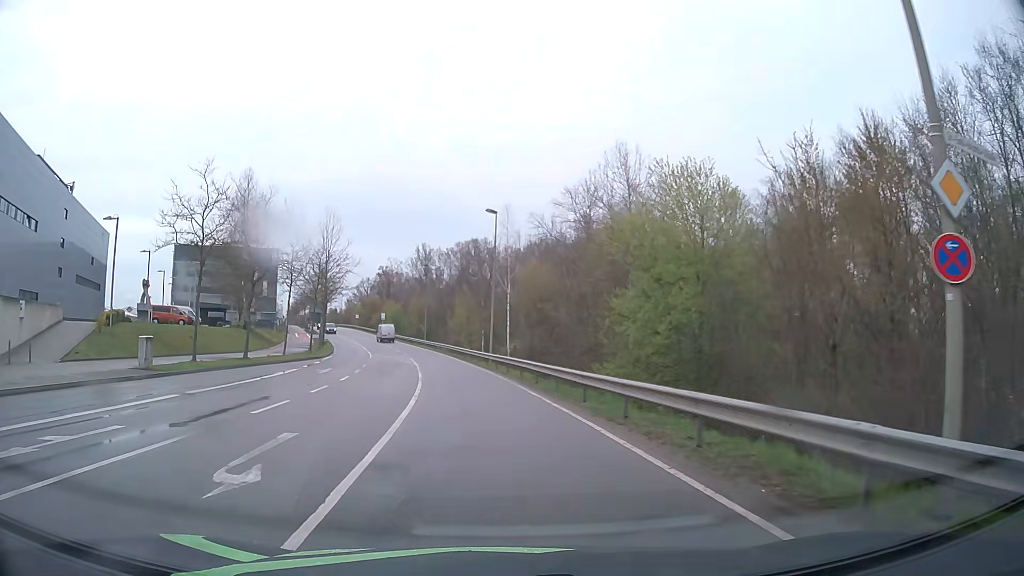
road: secondary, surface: asphalt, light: Day
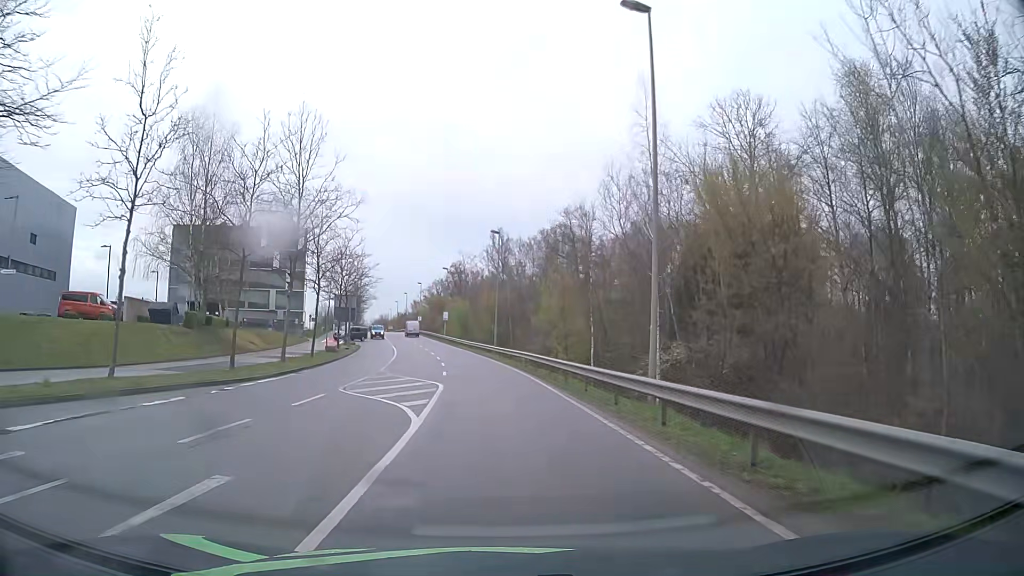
(-2.2, +29.6) m; -7°
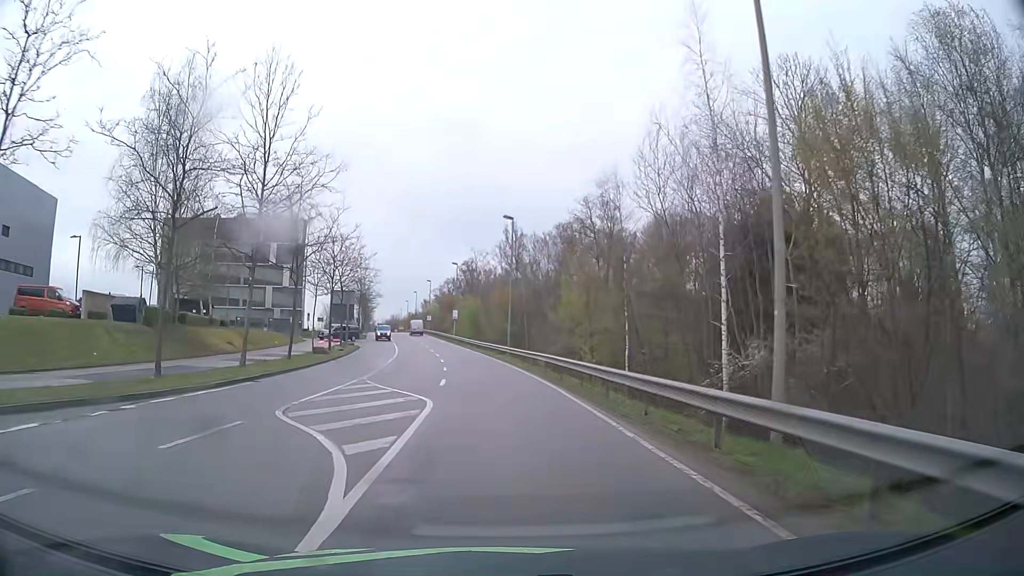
(-0.1, +6.8) m; -1°
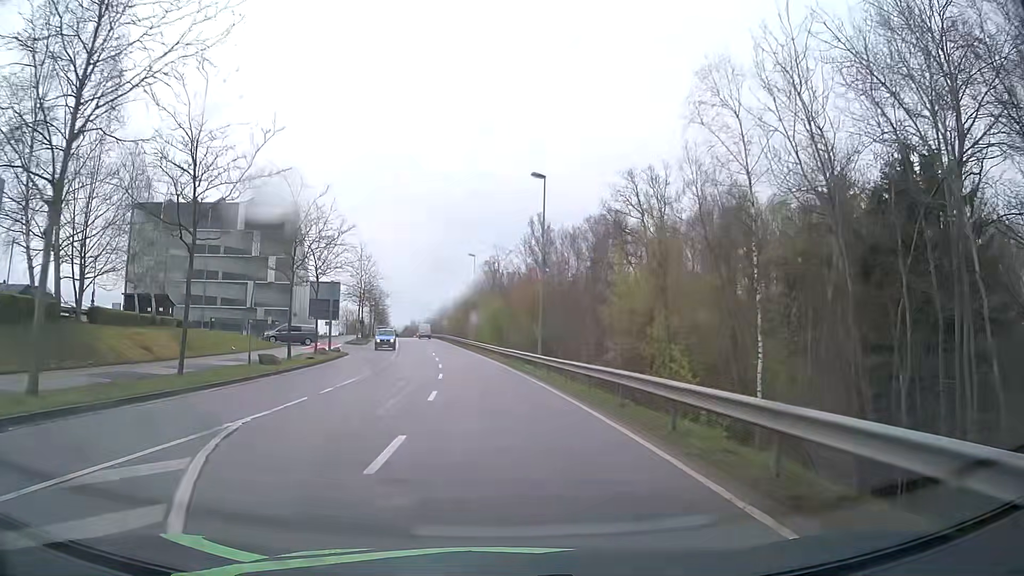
(-0.4, +14.0) m; -2°
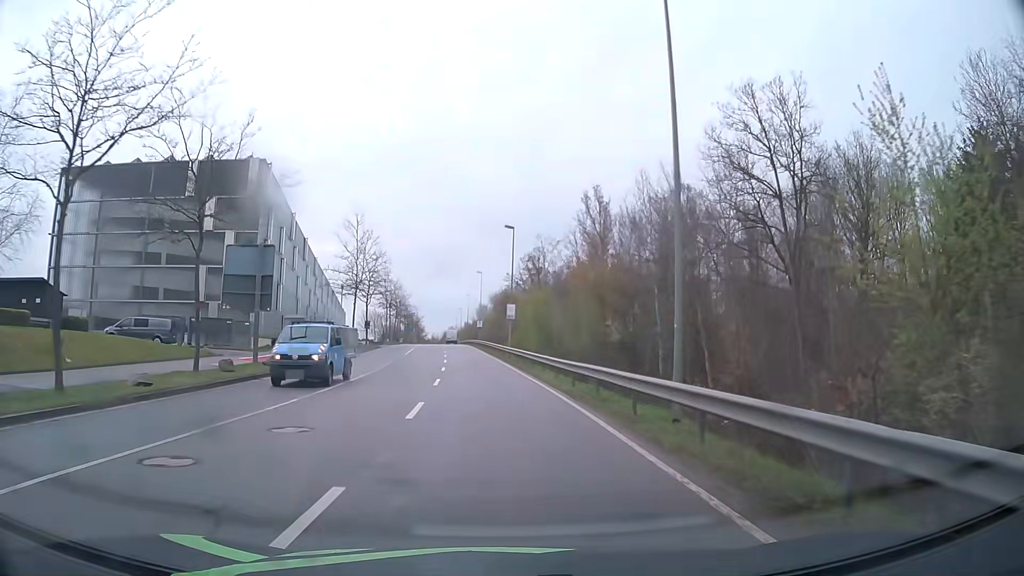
(-0.6, +21.9) m; -4°
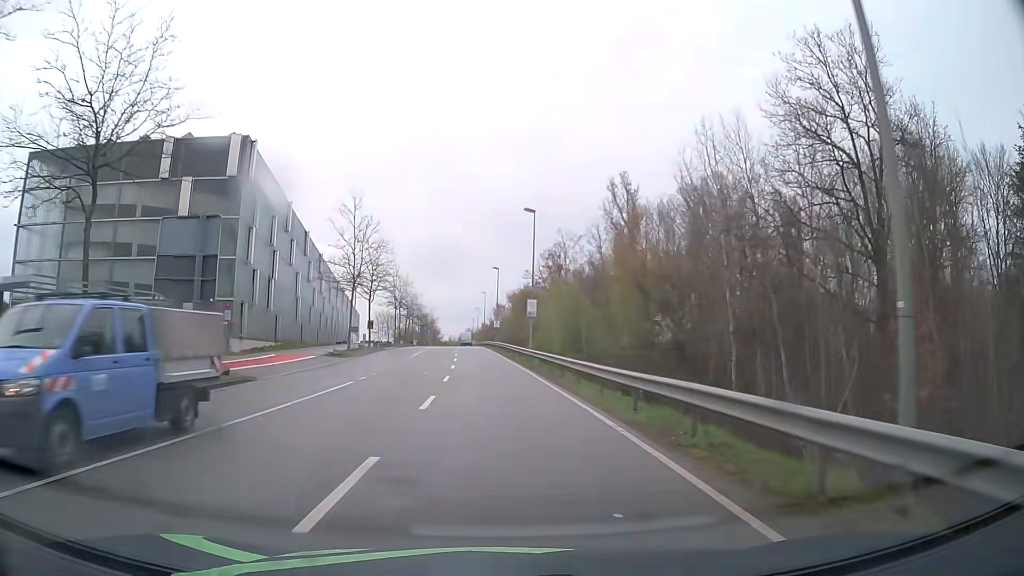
(-0.1, +7.4) m; -1°
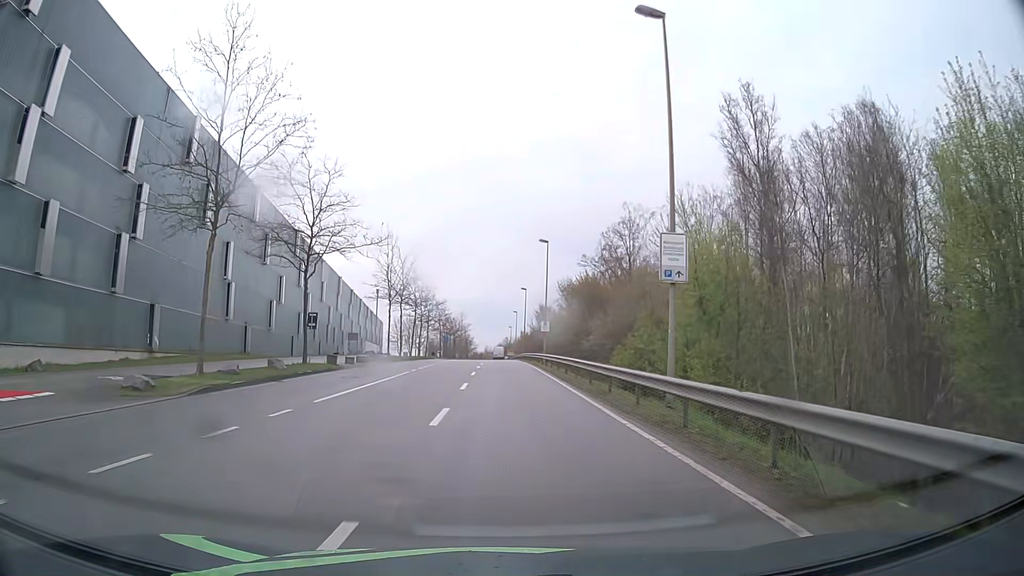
(-1.2, +30.1) m; -3°
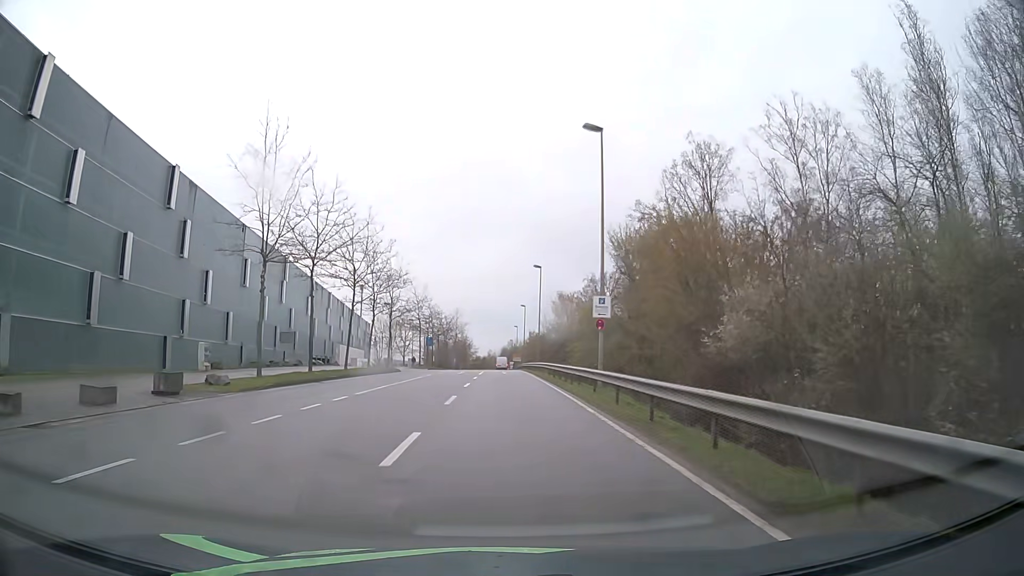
(-0.2, +30.6) m; 0°
(0, +10) (0, +20) (0, +30) (0, +40) (0, +50) (-1, +60) (-1, +70) (-1, +80) (-1, +90) (-1, +100) m
